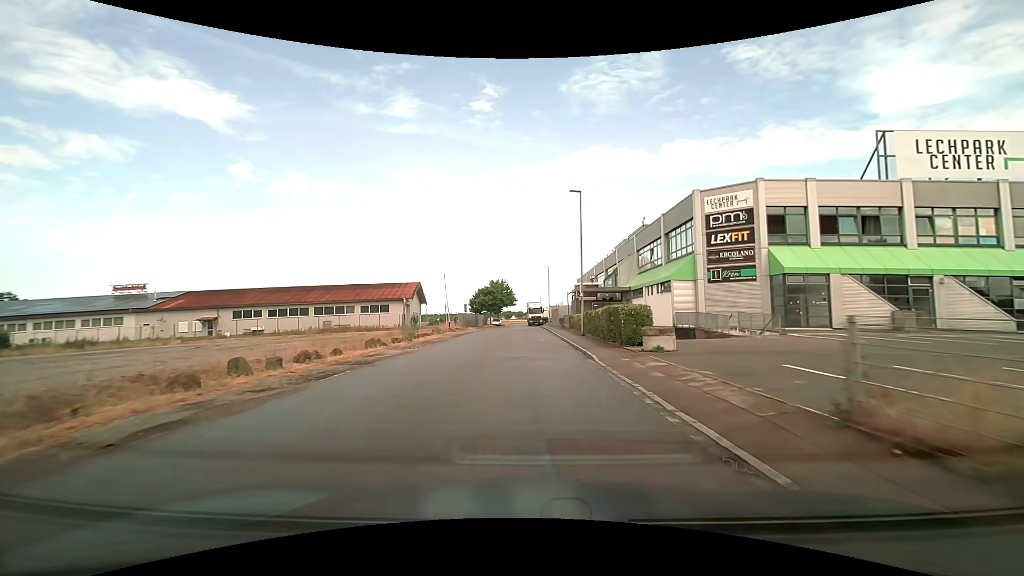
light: Day
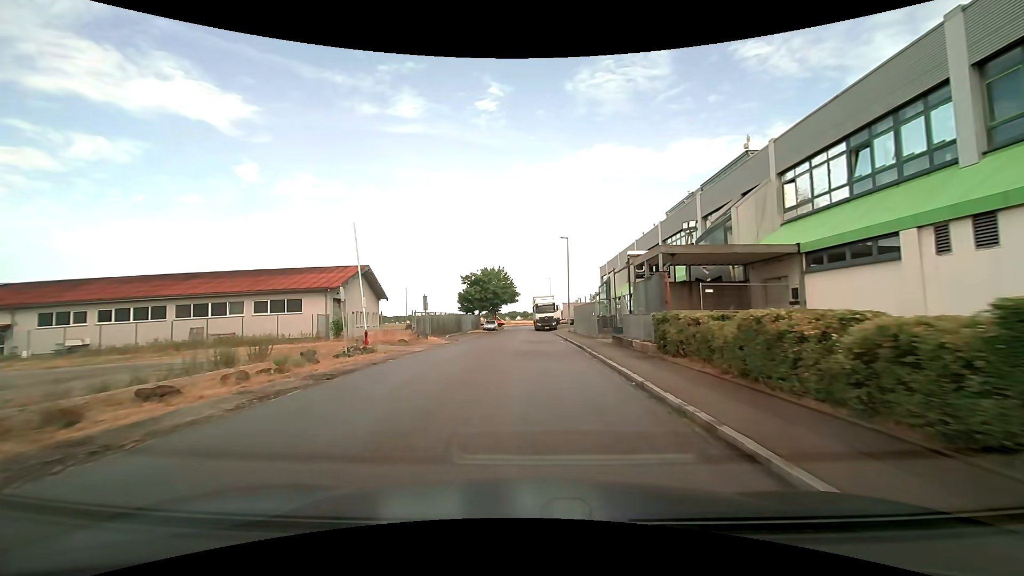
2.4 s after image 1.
(-0.2, +27.3) m; -1°
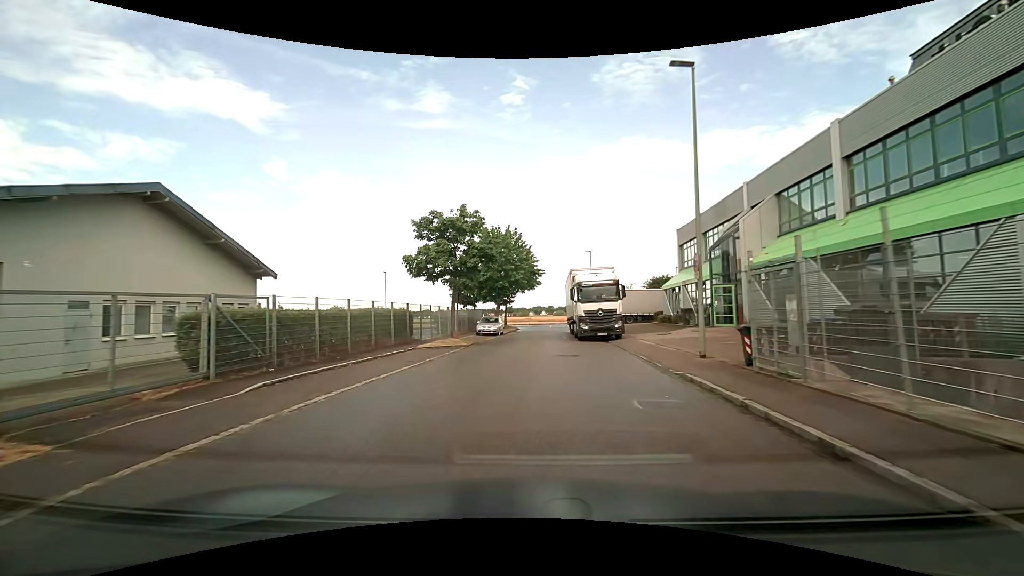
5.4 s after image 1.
(-0.3, +31.2) m; -3°
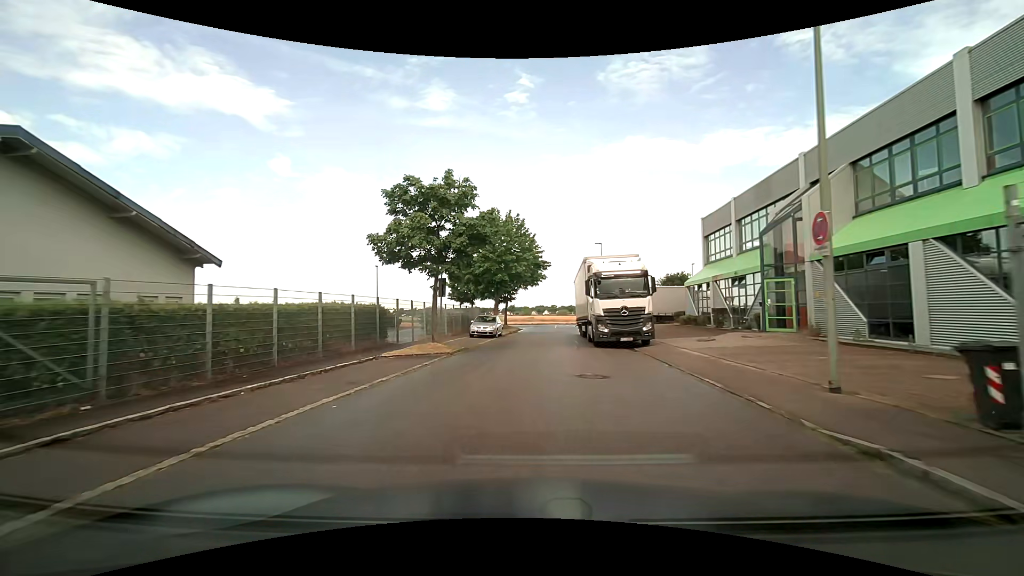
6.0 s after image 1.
(0.0, +5.8) m; -1°
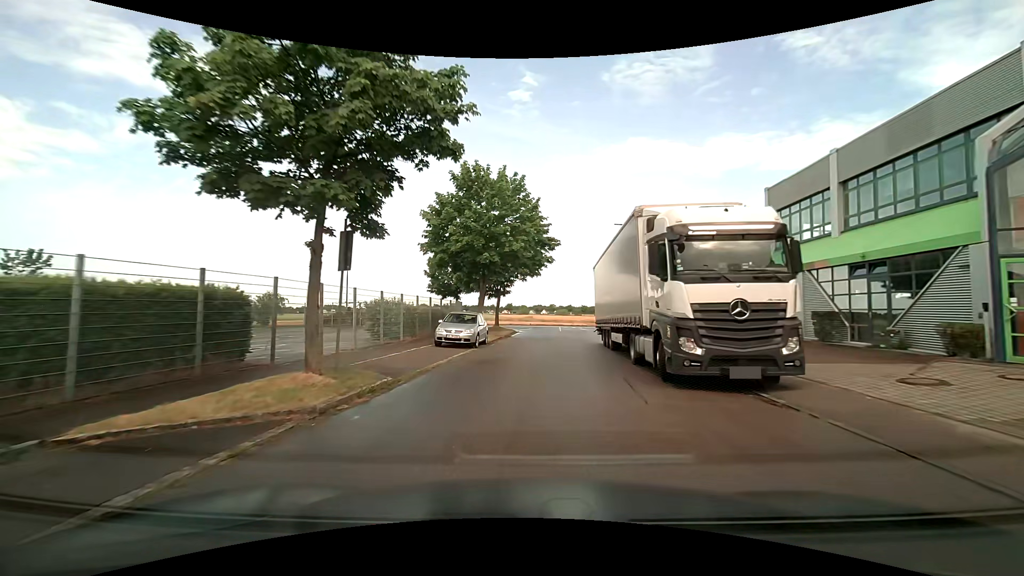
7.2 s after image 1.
(0.0, +11.4) m; +1°
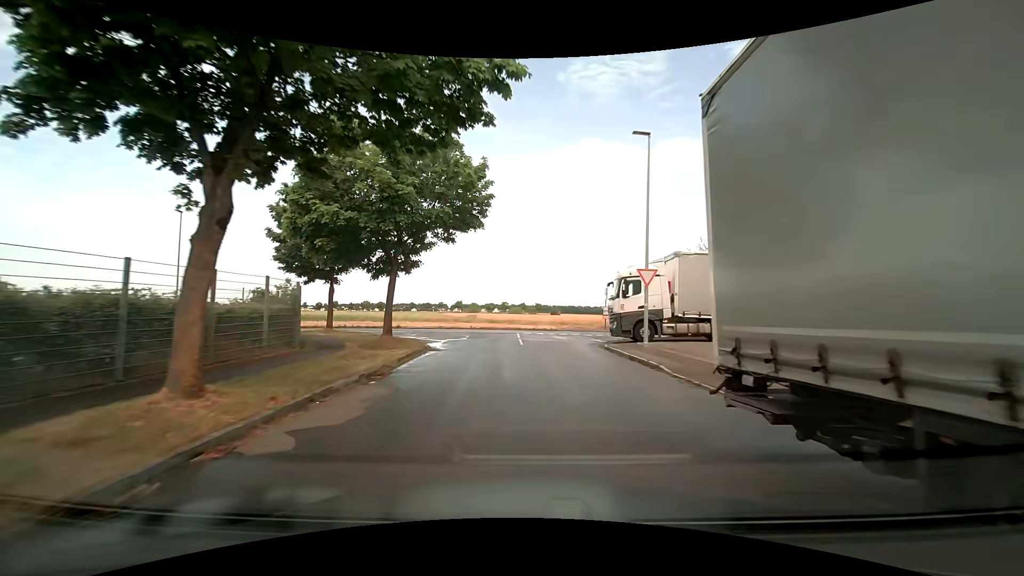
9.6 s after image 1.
(+0.8, +20.6) m; +6°
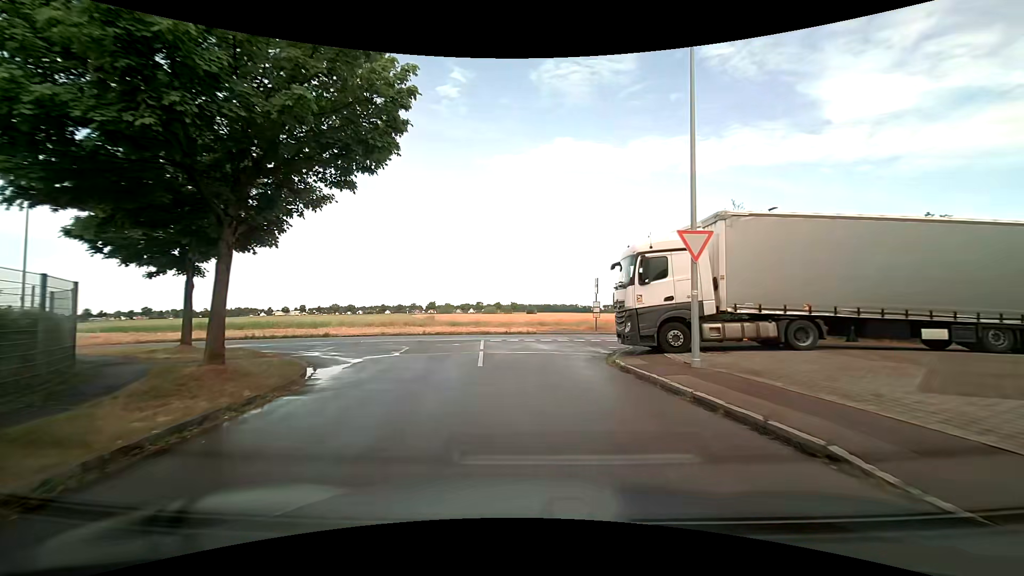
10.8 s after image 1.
(+0.2, +8.5) m; +2°
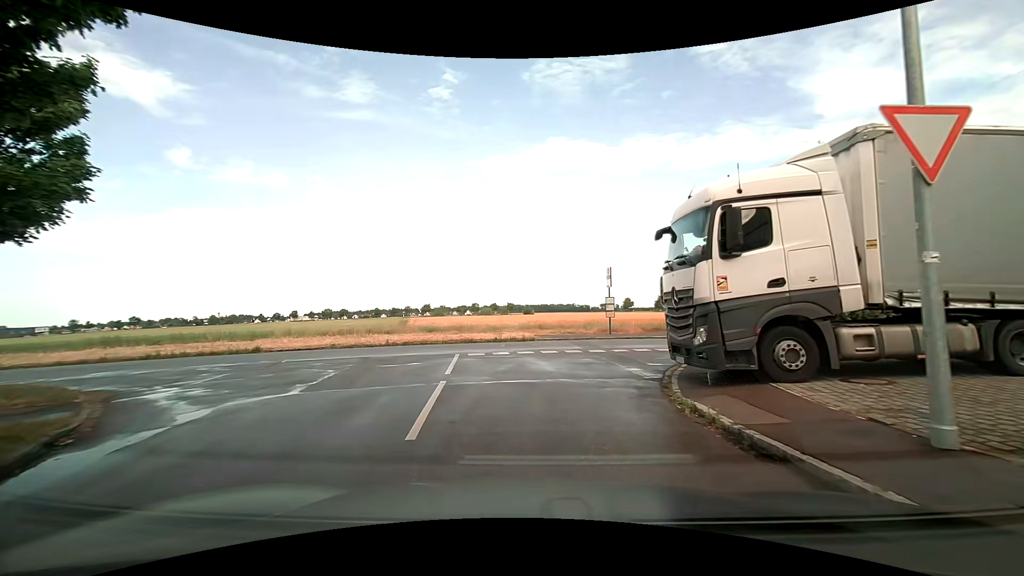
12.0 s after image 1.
(+0.2, +6.6) m; +3°
